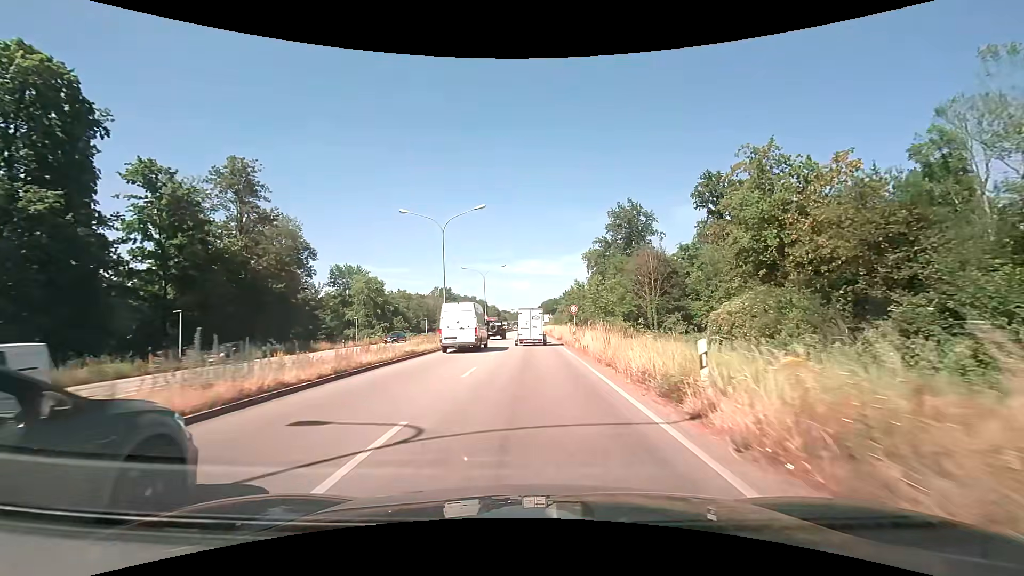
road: primary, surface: asphalt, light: Day
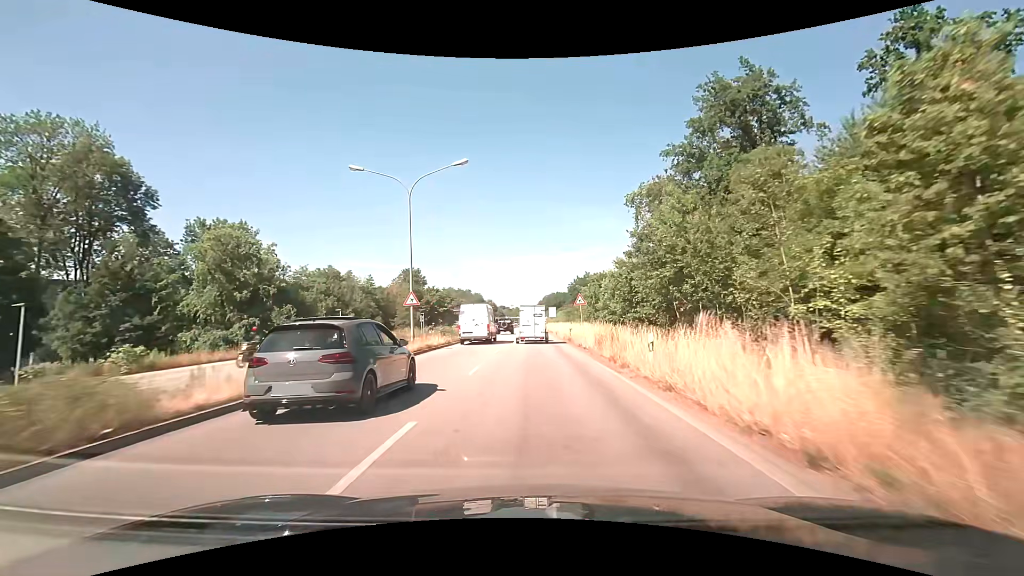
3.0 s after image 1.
(-0.2, +45.6) m; 0°
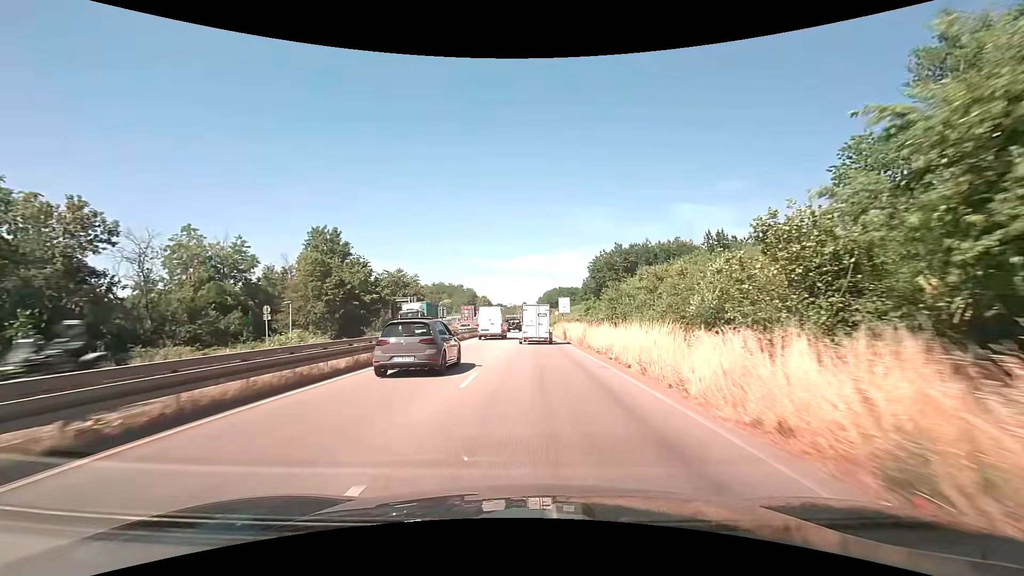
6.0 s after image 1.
(+0.1, +47.9) m; 0°
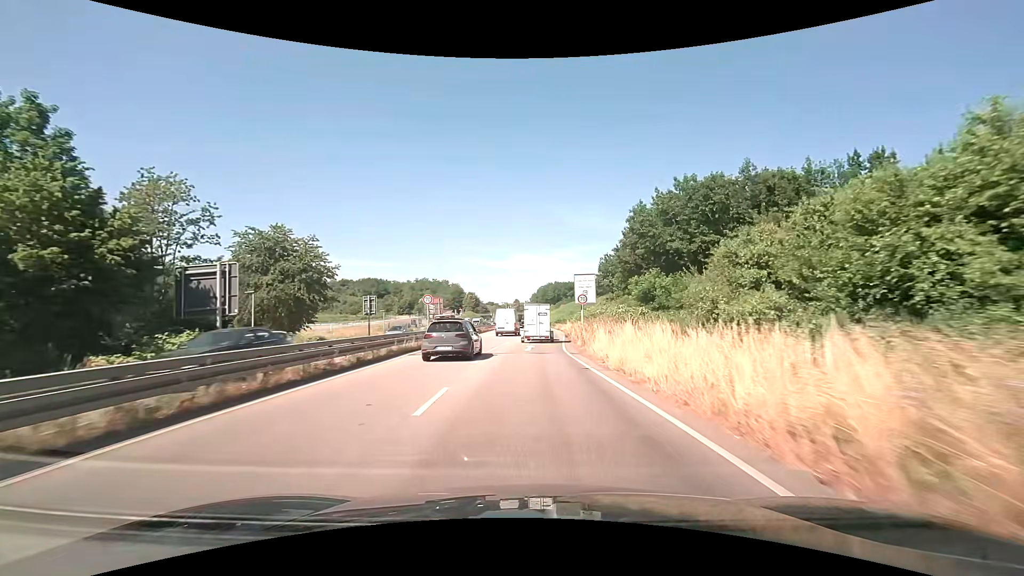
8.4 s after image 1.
(+0.2, +39.2) m; +1°
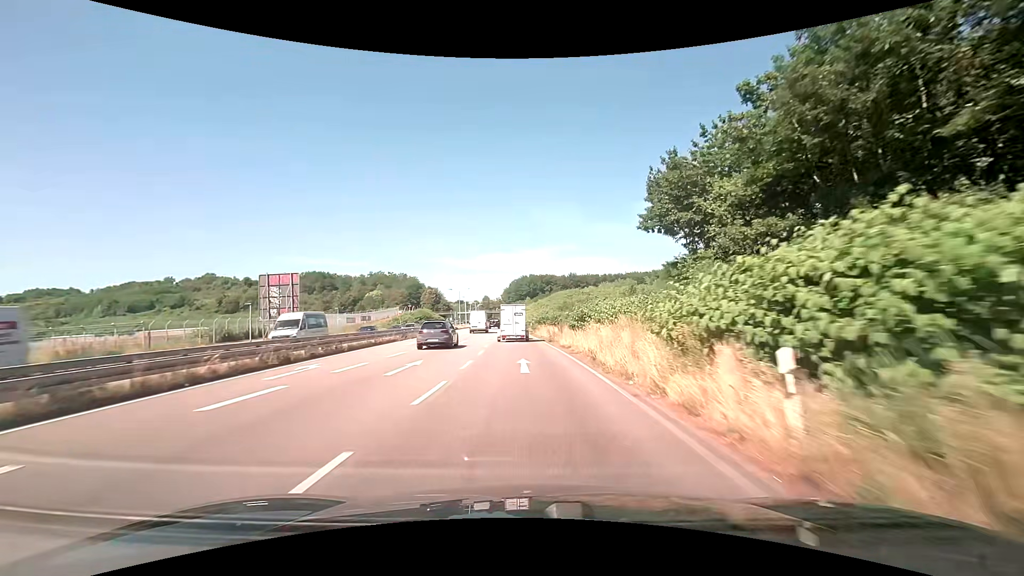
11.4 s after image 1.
(+1.7, +50.0) m; +3°
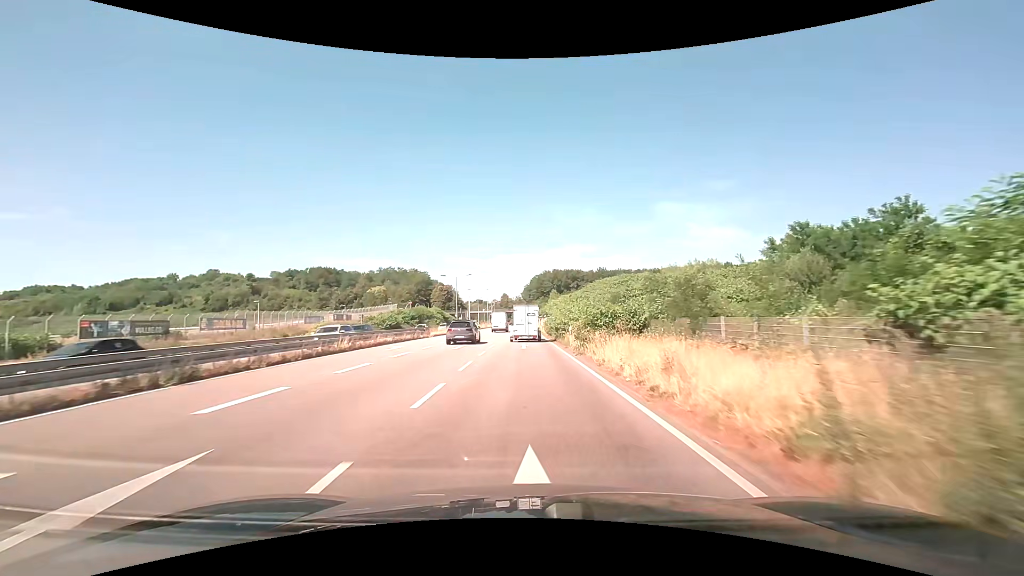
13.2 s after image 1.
(-1.0, +30.6) m; -3°
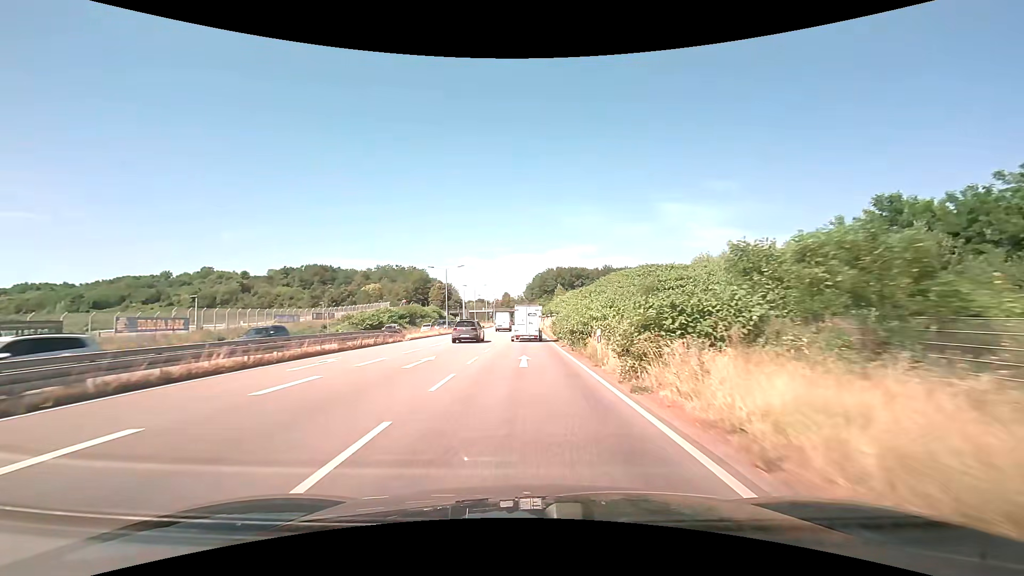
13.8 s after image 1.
(0.0, +10.3) m; 0°
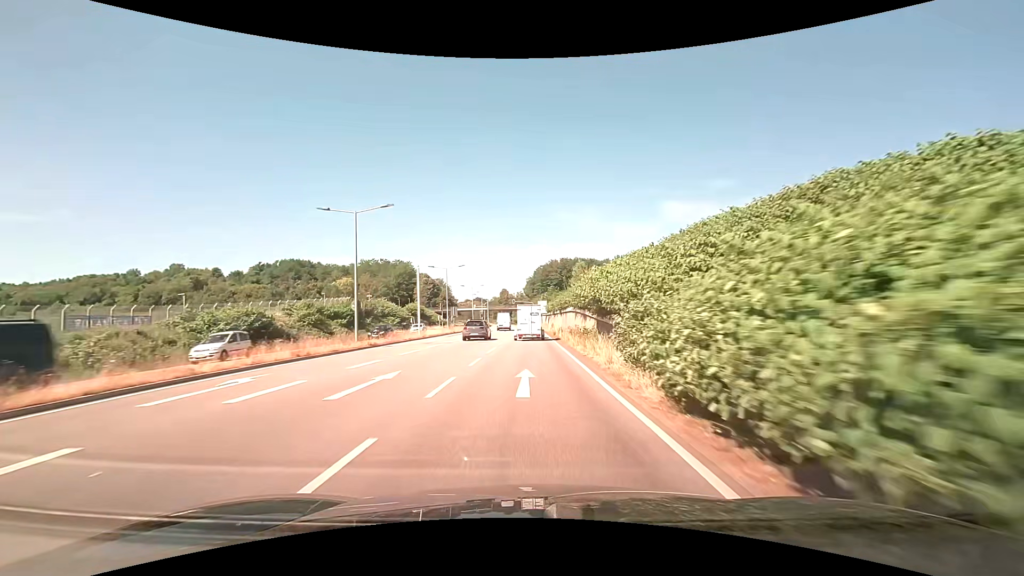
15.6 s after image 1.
(-0.1, +31.0) m; 0°
(0, +10) (0, +20) (0, +30) (0, +40) (0, +50) (0, +60) (0, +70) (0, +80) (0, +90) (-1, +100) m
